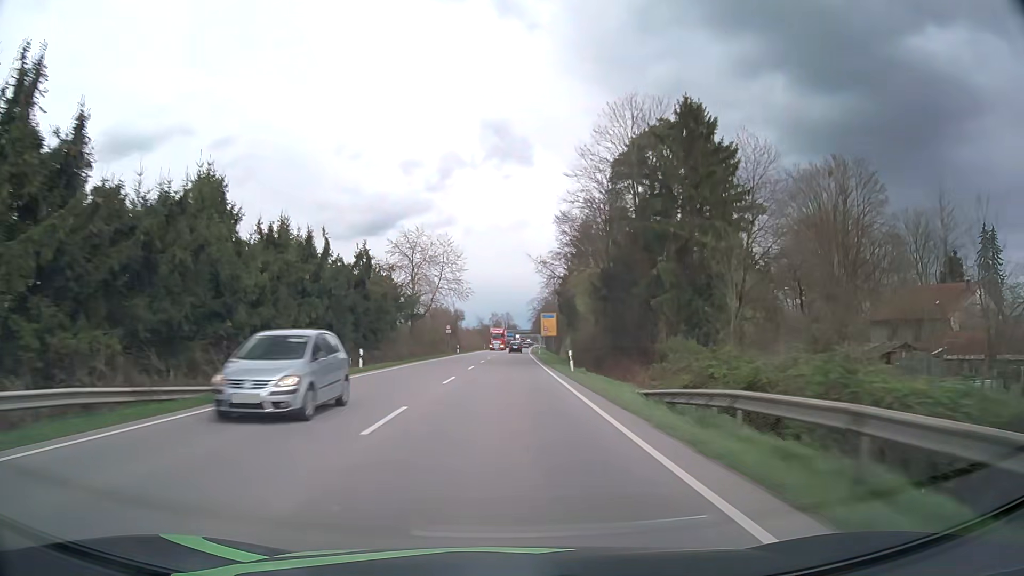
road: primary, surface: asphalt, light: Day
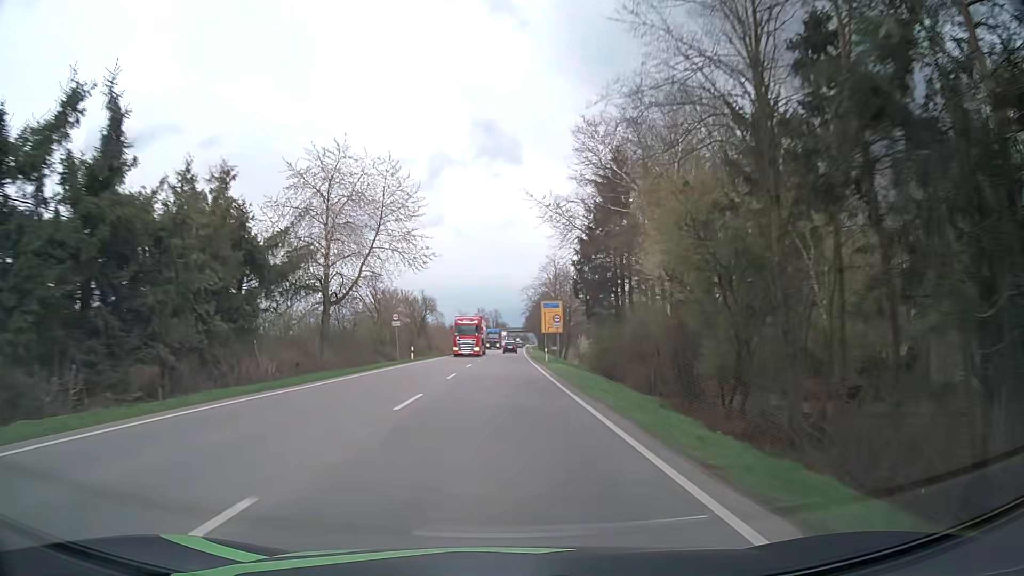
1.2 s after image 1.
(+0.3, +32.0) m; +1°
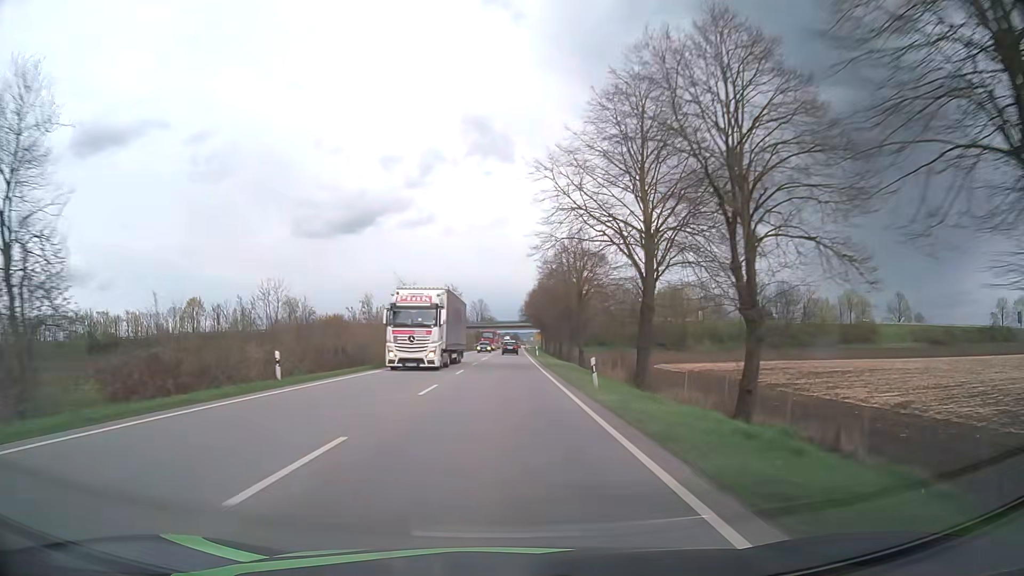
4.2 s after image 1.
(+1.0, +79.2) m; +1°
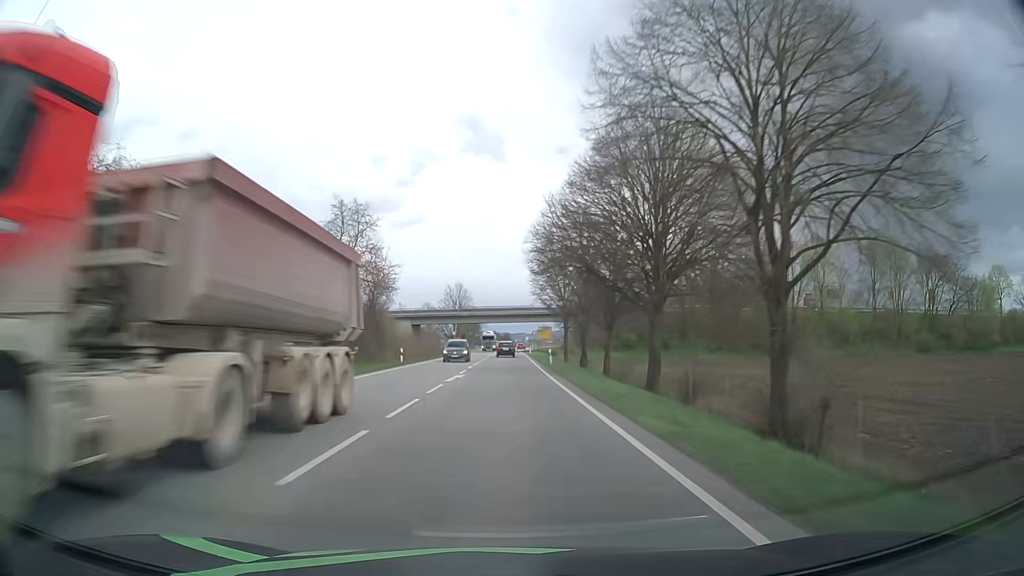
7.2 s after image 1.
(+0.5, +76.6) m; +1°
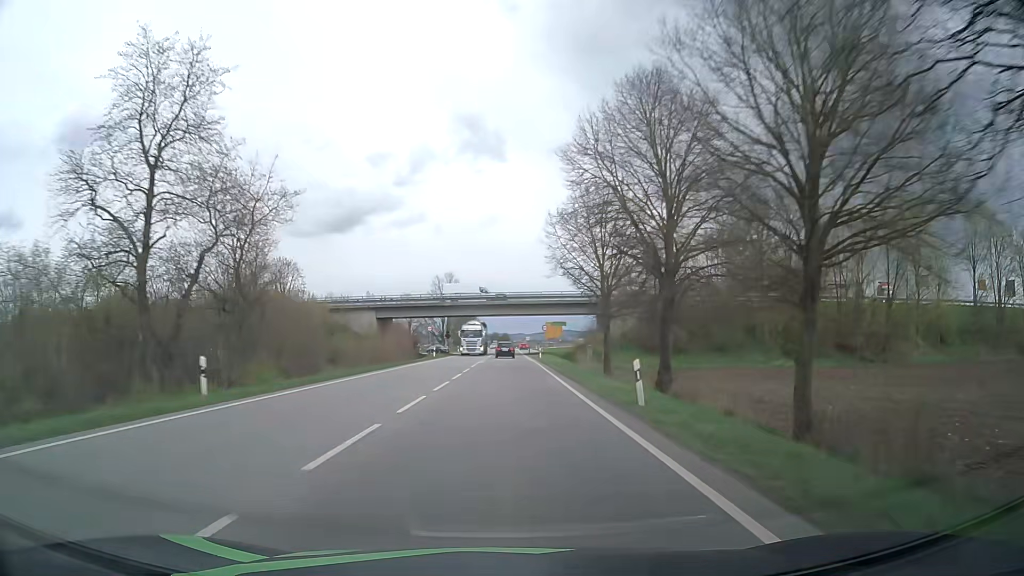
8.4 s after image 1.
(+0.1, +29.4) m; 0°
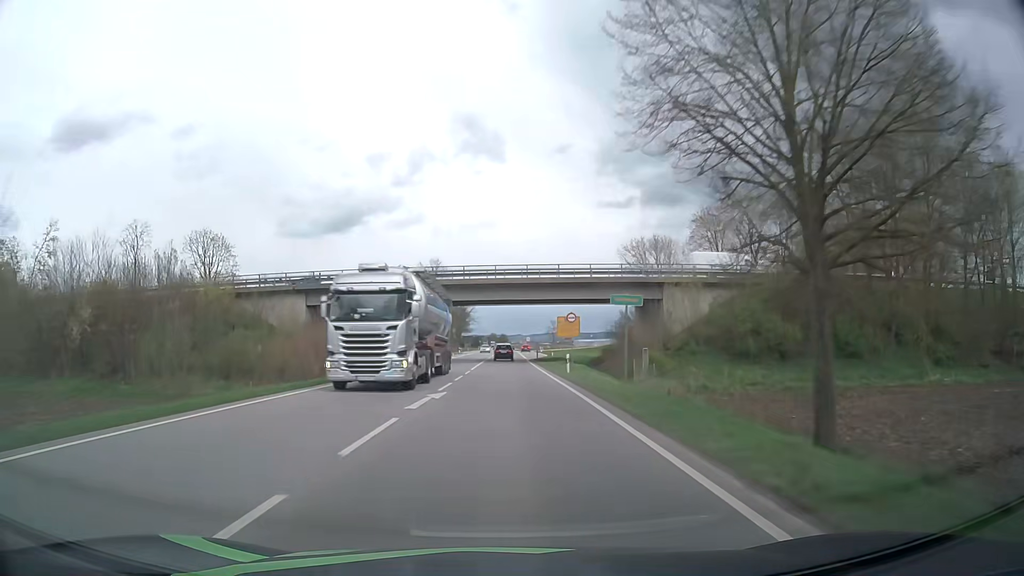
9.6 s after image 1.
(+0.1, +29.1) m; 0°
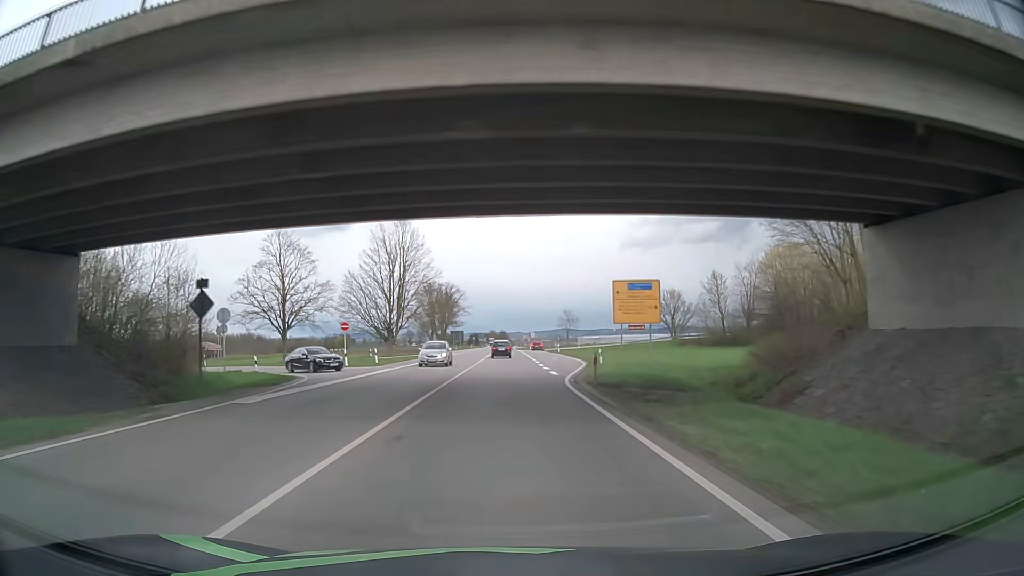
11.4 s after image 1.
(+0.2, +43.6) m; 0°
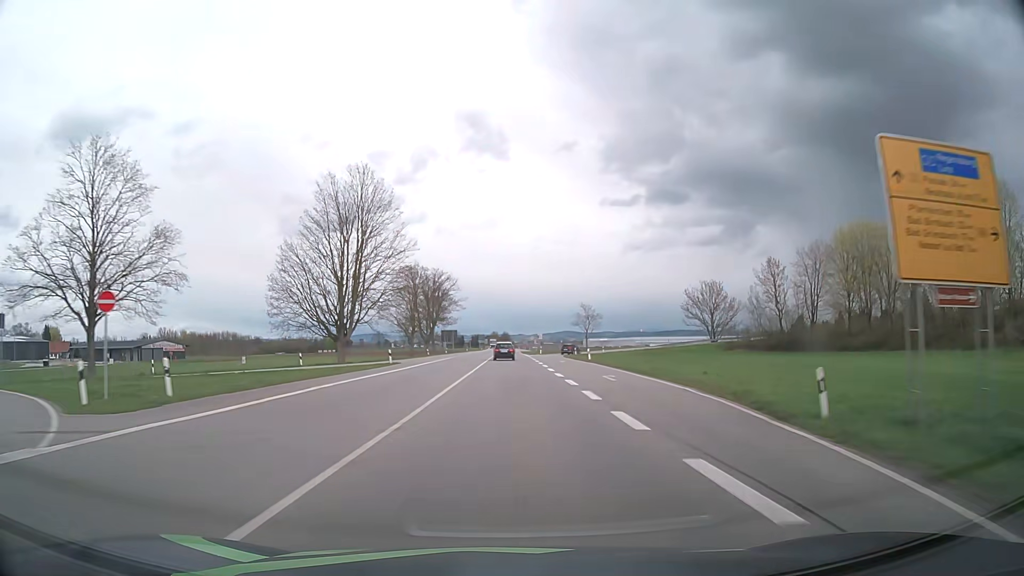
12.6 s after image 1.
(0.0, +29.1) m; 0°
(0, +10) (0, +20) (0, +30) (0, +40) (0, +50) (0, +60) (0, +70) (0, +80) (0, +90) (0, +100) m
